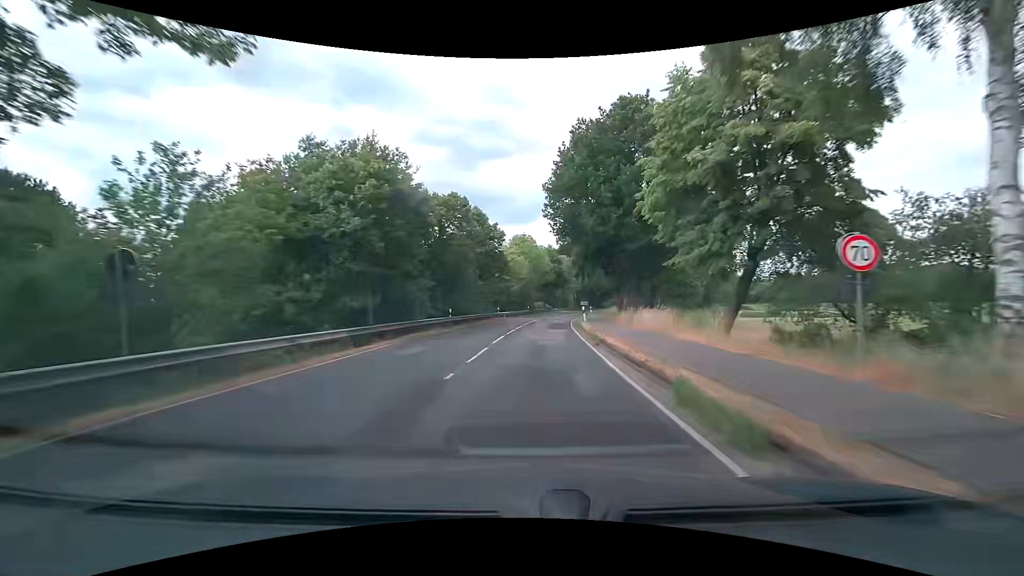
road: tertiary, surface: asphalt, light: Day
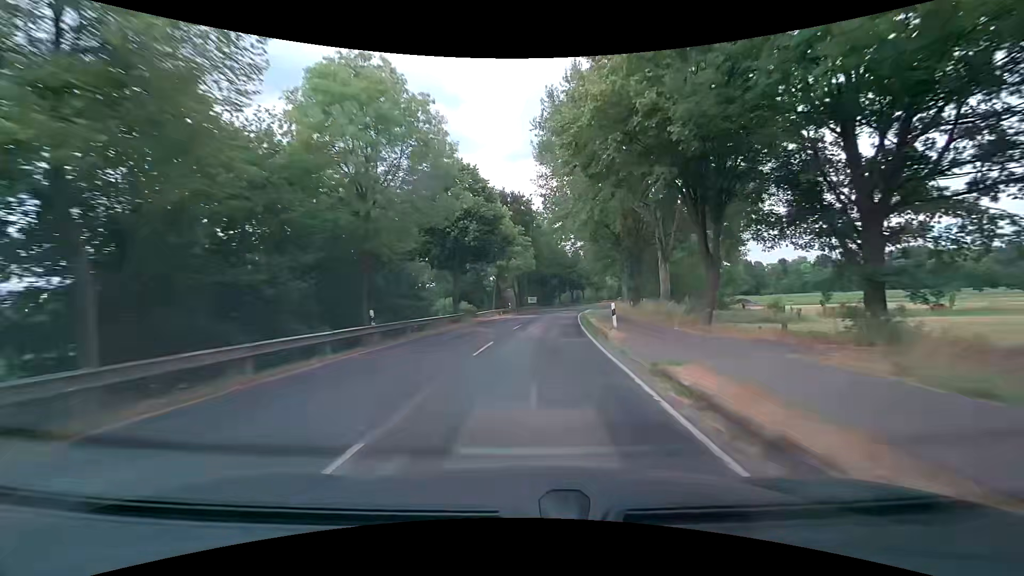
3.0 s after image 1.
(+3.3, +53.9) m; +7°
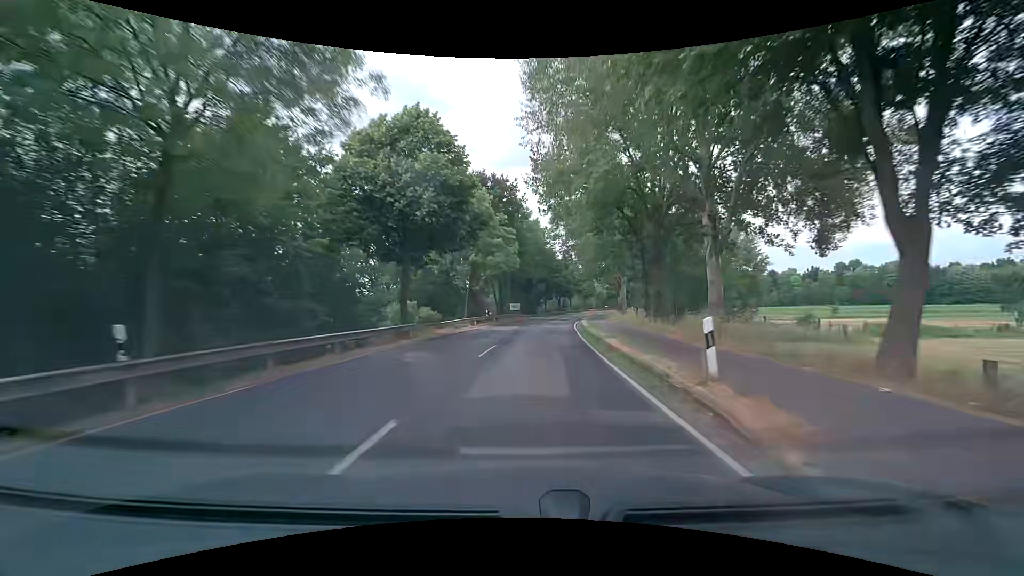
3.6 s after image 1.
(+0.2, +11.0) m; +2°
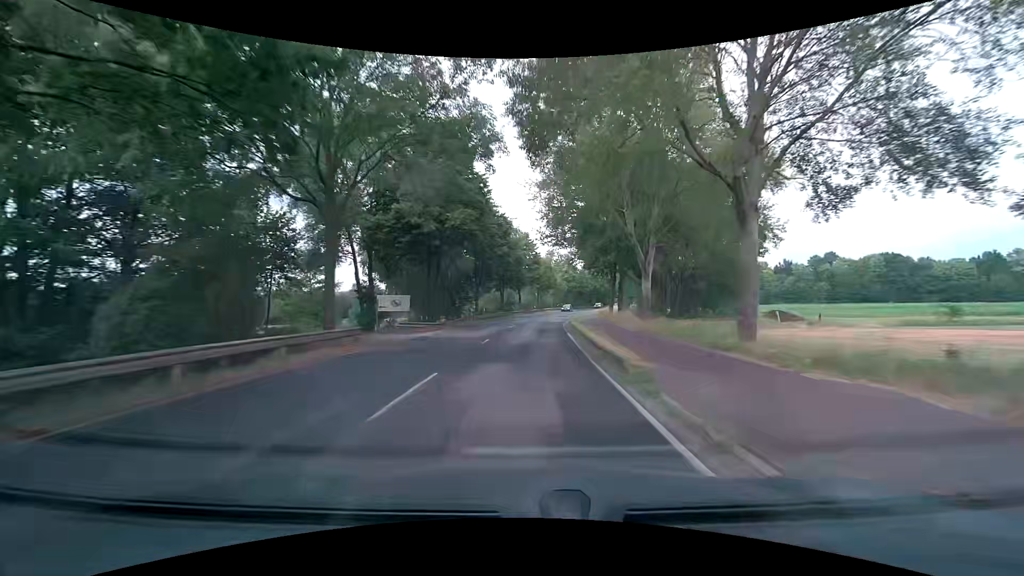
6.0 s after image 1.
(+3.1, +43.9) m; +8°
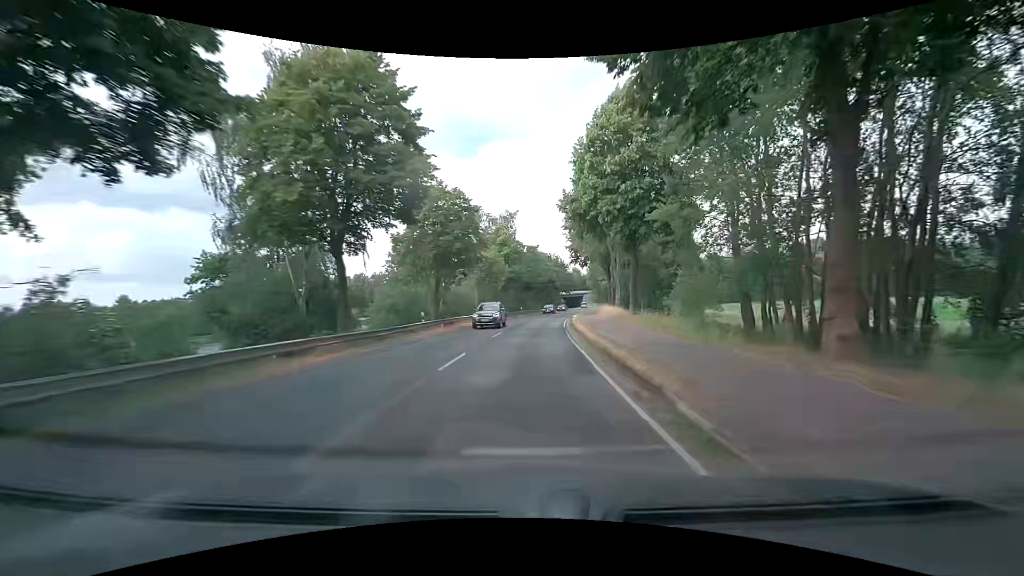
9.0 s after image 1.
(+3.2, +55.4) m; +8°
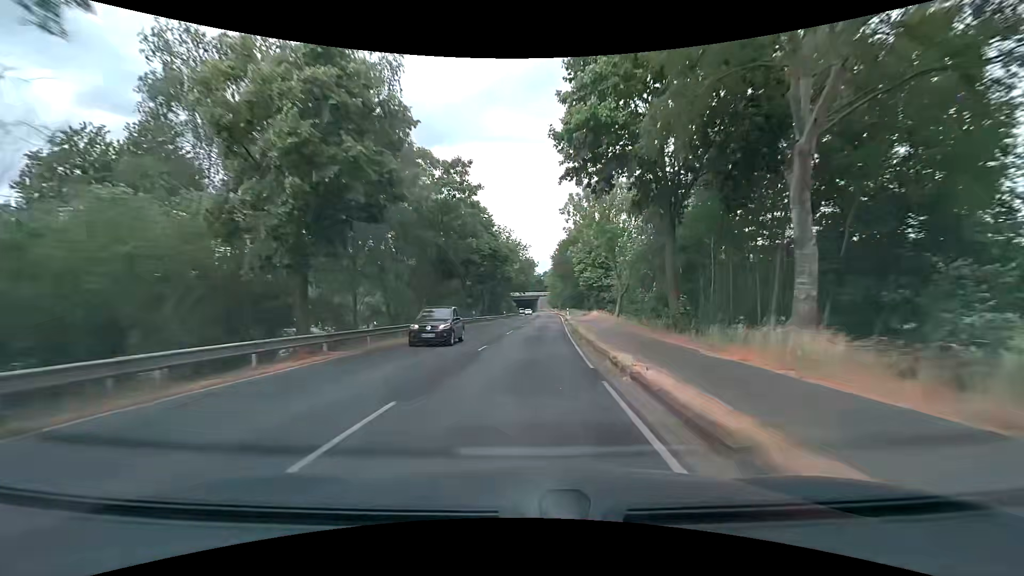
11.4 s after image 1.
(+2.0, +44.4) m; +6°
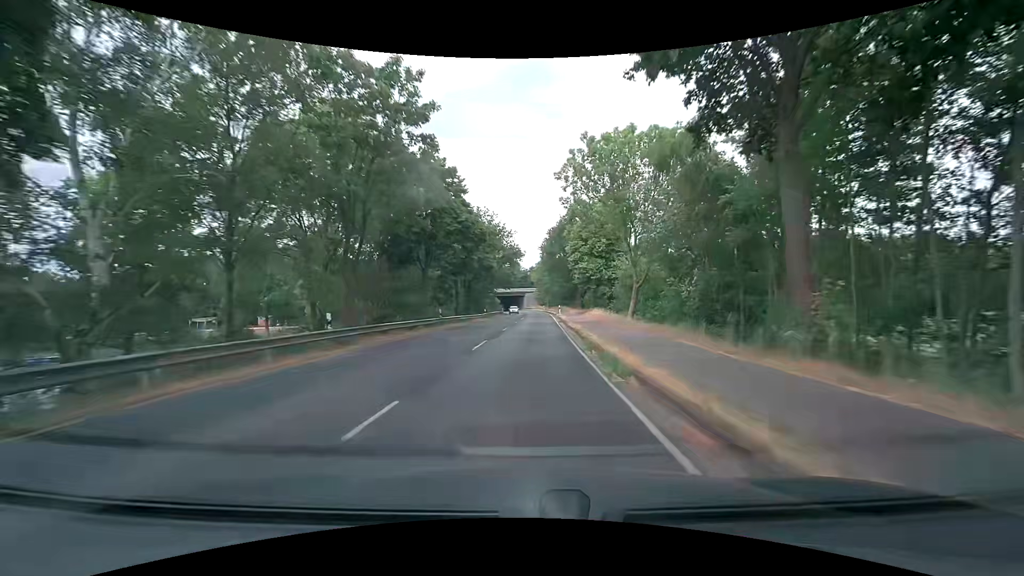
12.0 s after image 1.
(+0.1, +11.1) m; +2°
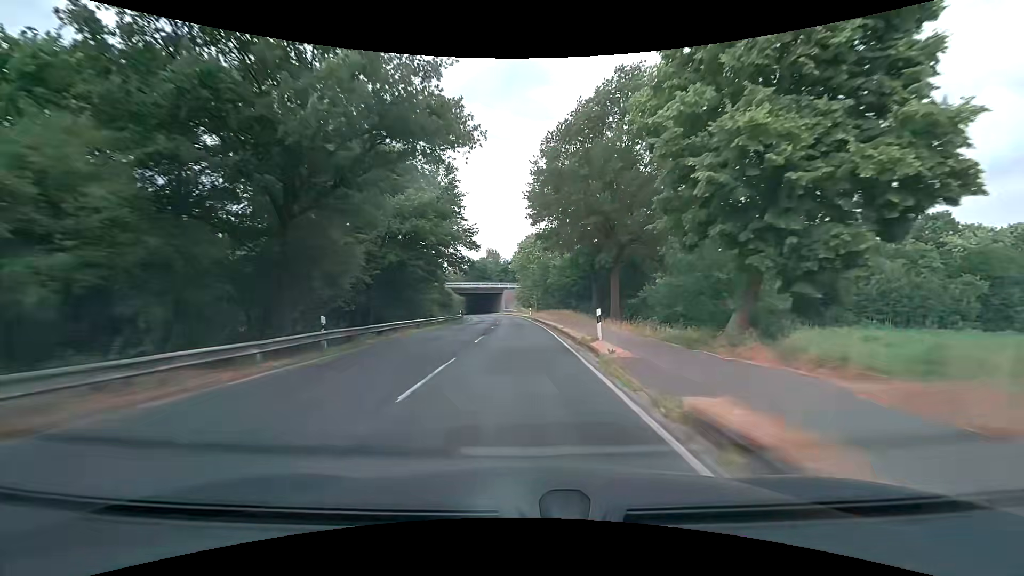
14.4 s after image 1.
(+1.1, +44.5) m; +2°
(0, +10) (0, +20) (0, +30) (0, +40) (-1, +50) (-1, +60) (-2, +70) (-3, +80) (-5, +90) (-7, +100) m
